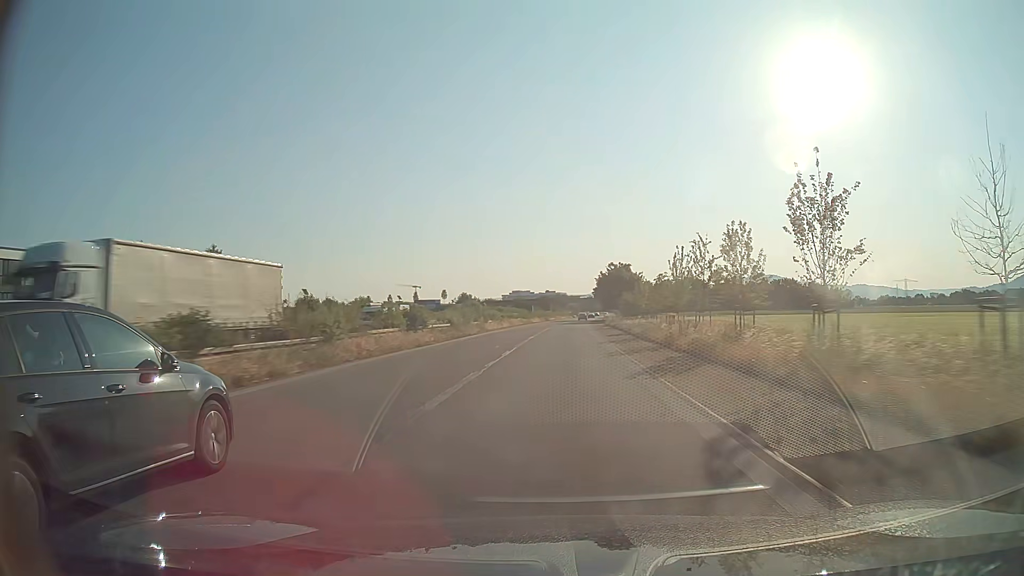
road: trunk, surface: asphalt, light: Day
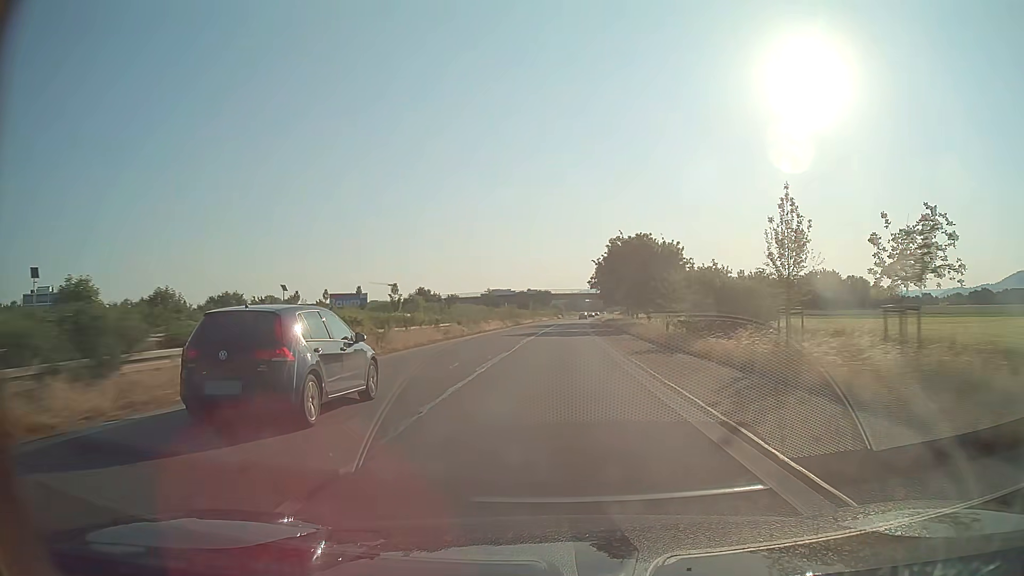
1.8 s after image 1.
(+0.6, +46.9) m; +1°
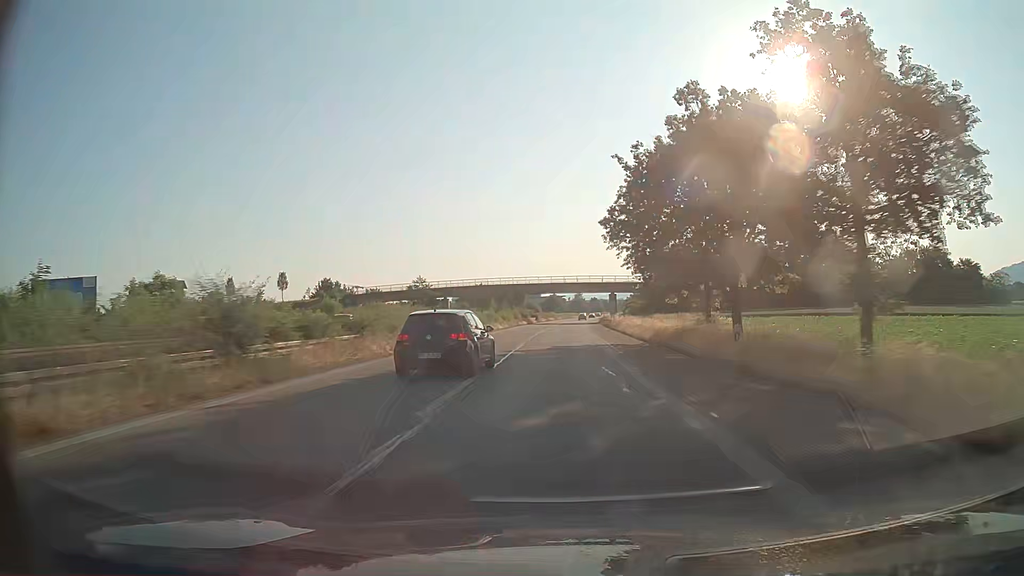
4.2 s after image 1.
(+1.1, +62.6) m; +2°
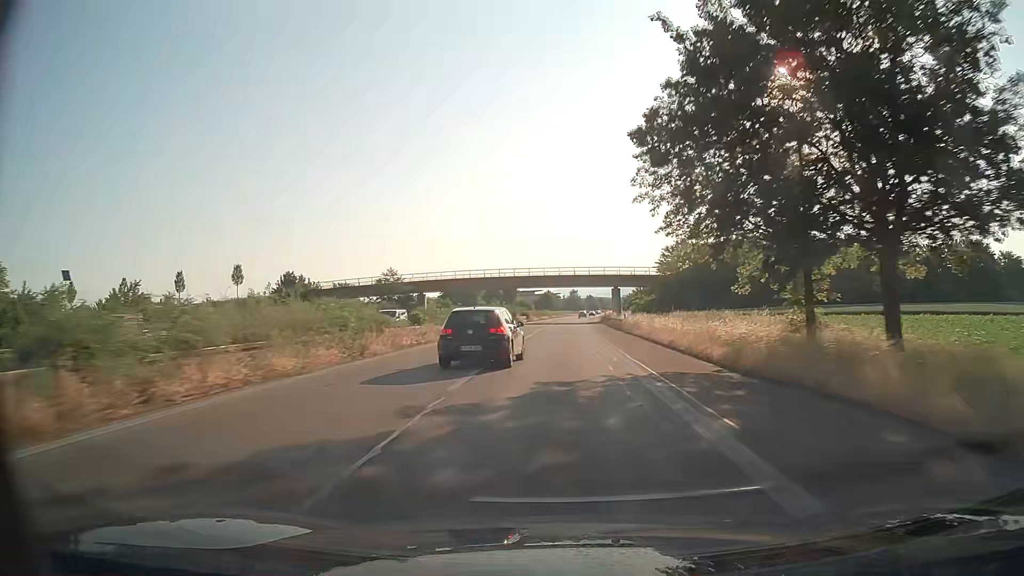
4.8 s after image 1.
(0.0, +15.6) m; 0°
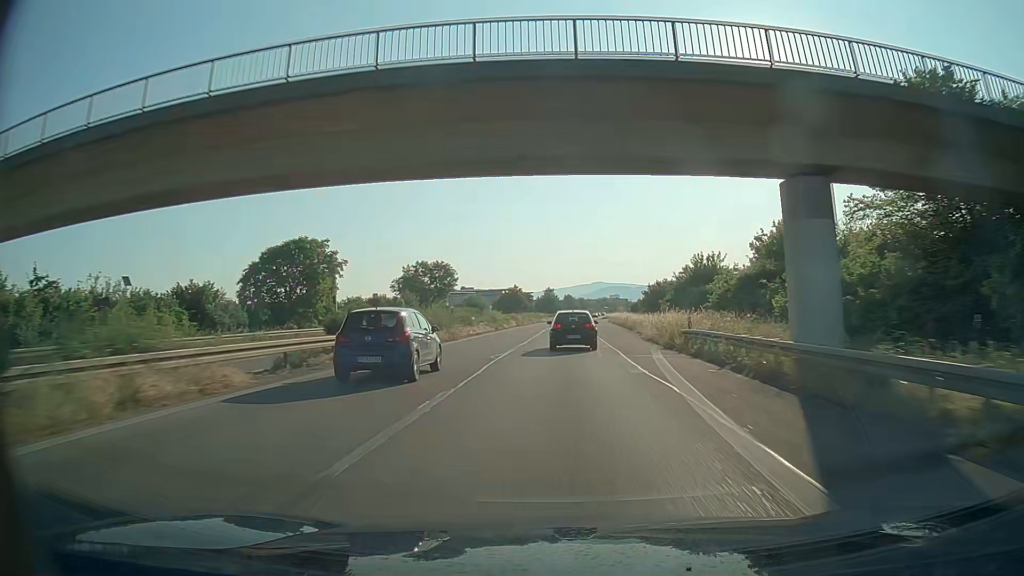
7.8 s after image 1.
(+1.3, +78.2) m; +2°
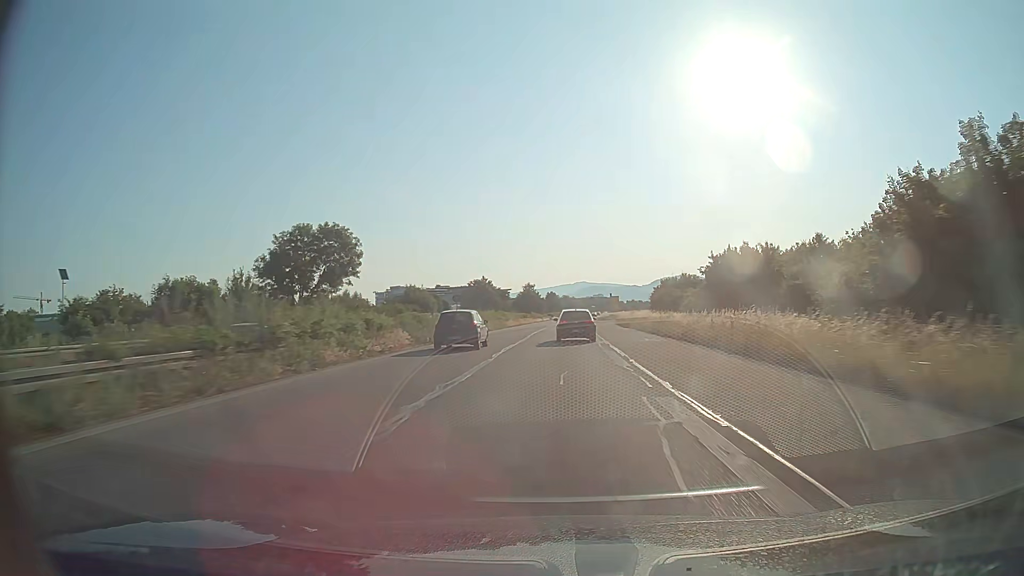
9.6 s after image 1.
(+0.6, +47.0) m; +1°
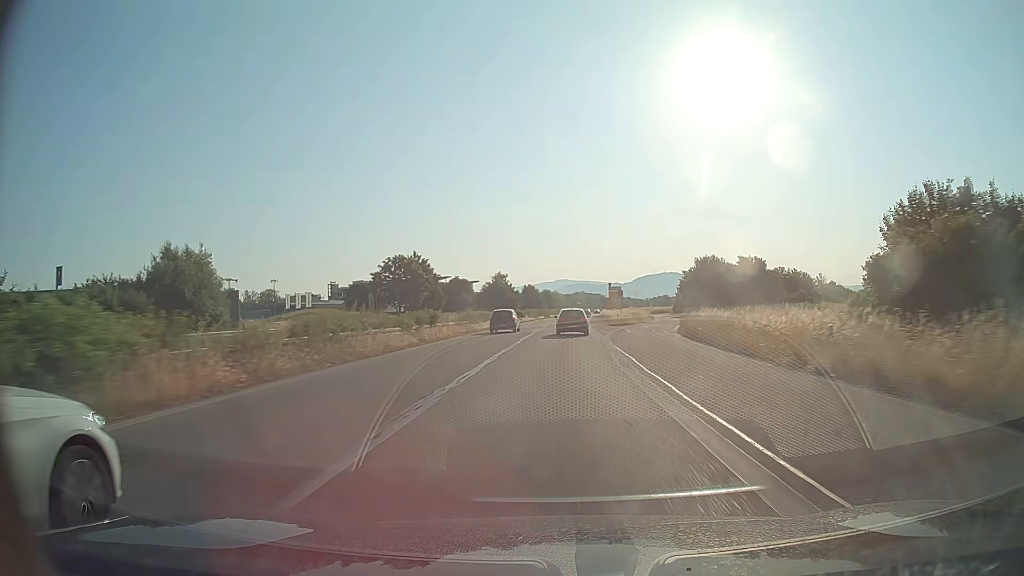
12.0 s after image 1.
(+0.9, +62.6) m; +2°
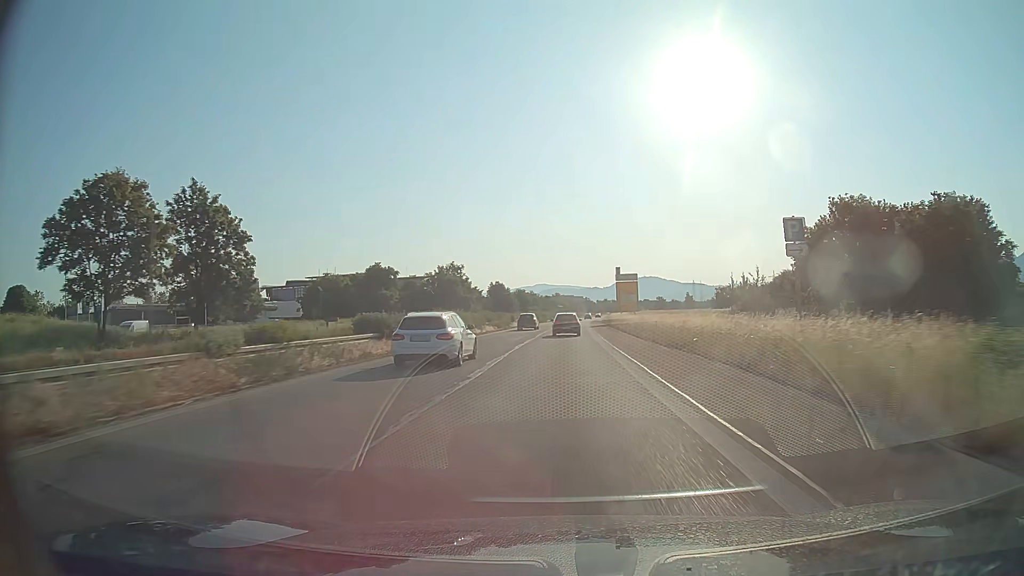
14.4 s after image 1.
(+0.9, +62.7) m; +2°
(0, +10) (0, +20) (0, +30) (0, +40) (+1, +50) (+1, +60) (+1, +70) (+1, +80) (+2, +90) (+2, +100) m
